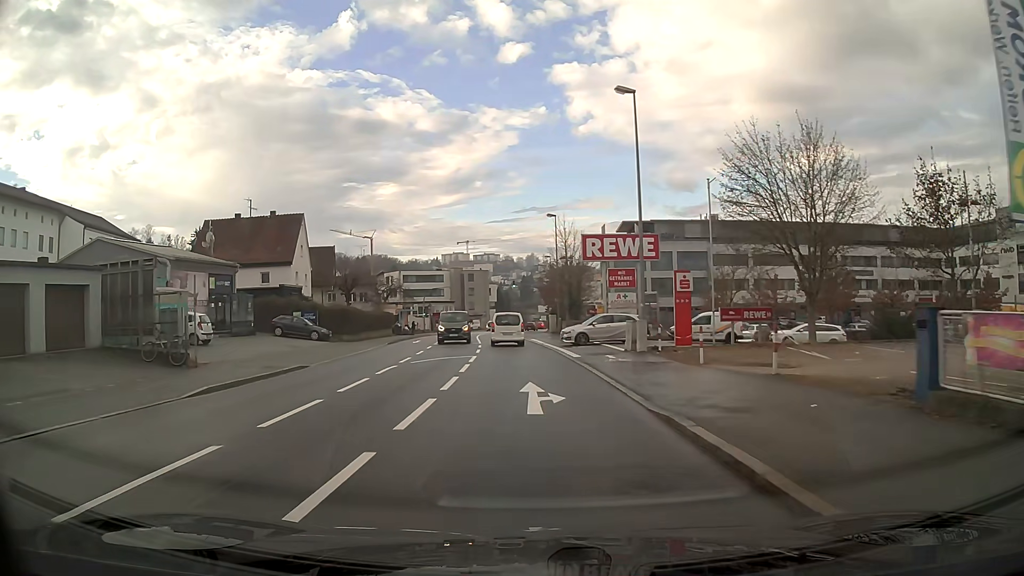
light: Day
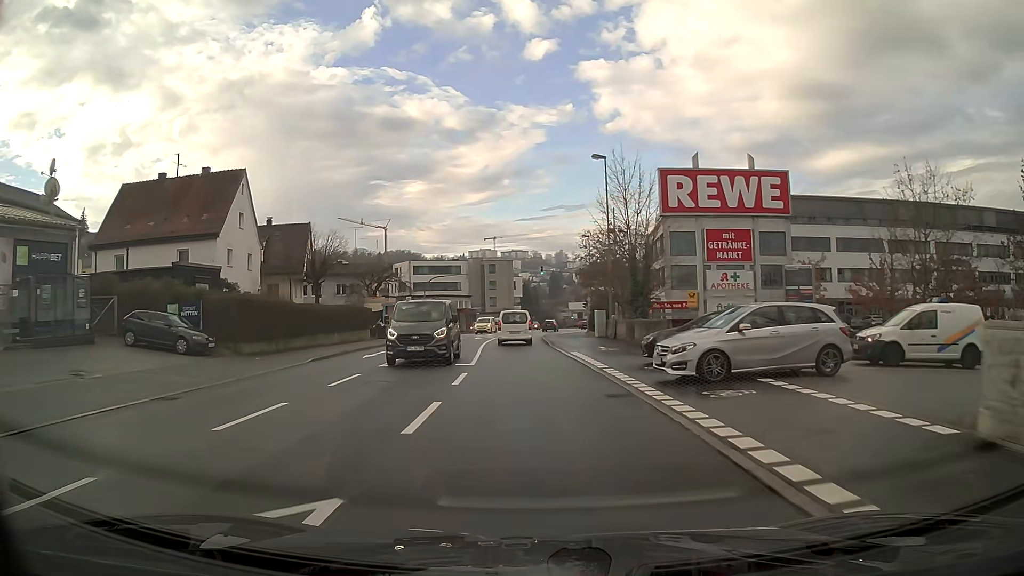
(-0.4, +20.8) m; -2°
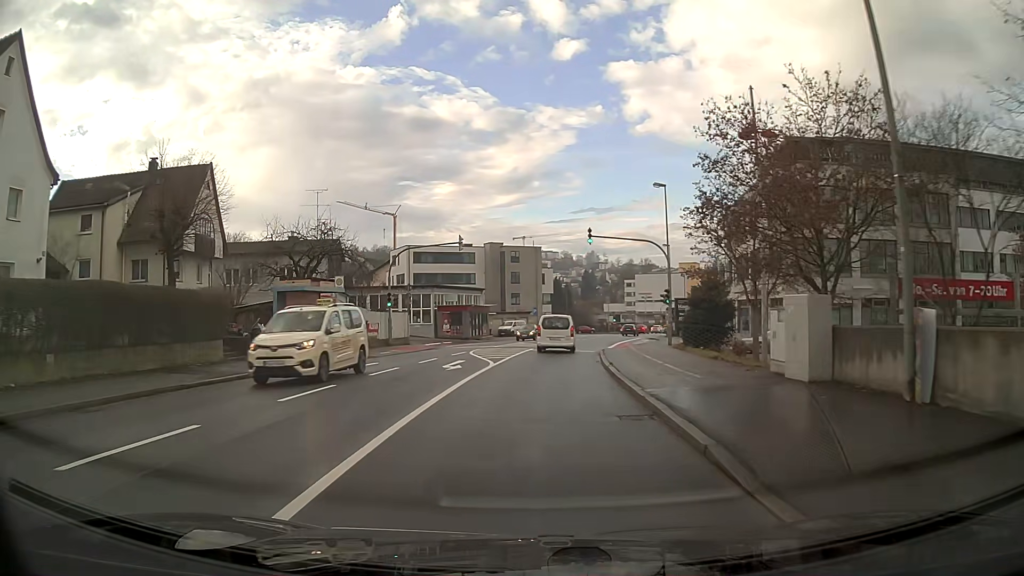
(-0.5, +28.4) m; -2°
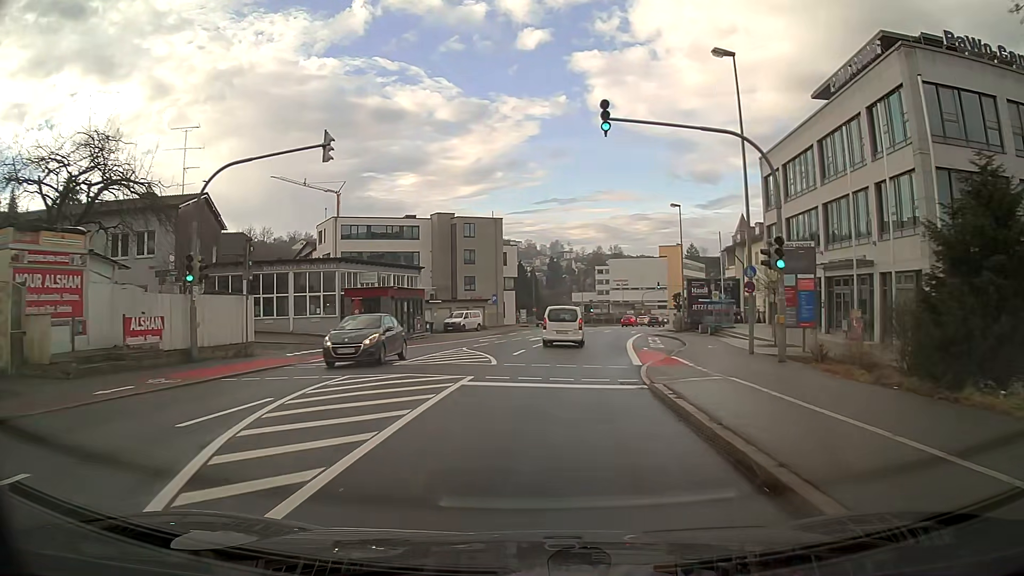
(+0.5, +21.3) m; +3°
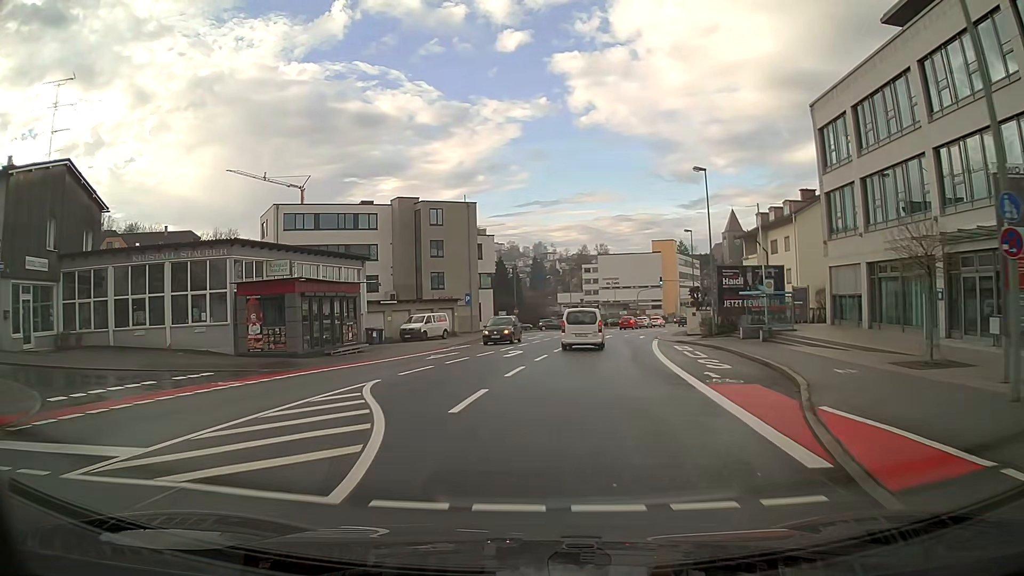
(+0.1, +13.6) m; +1°
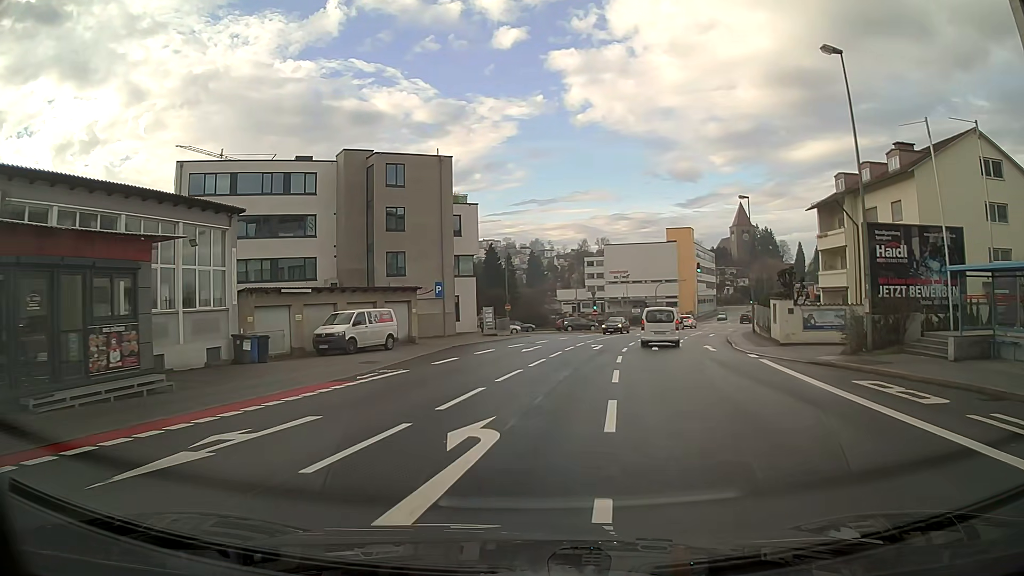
(0.0, +19.6) m; +1°
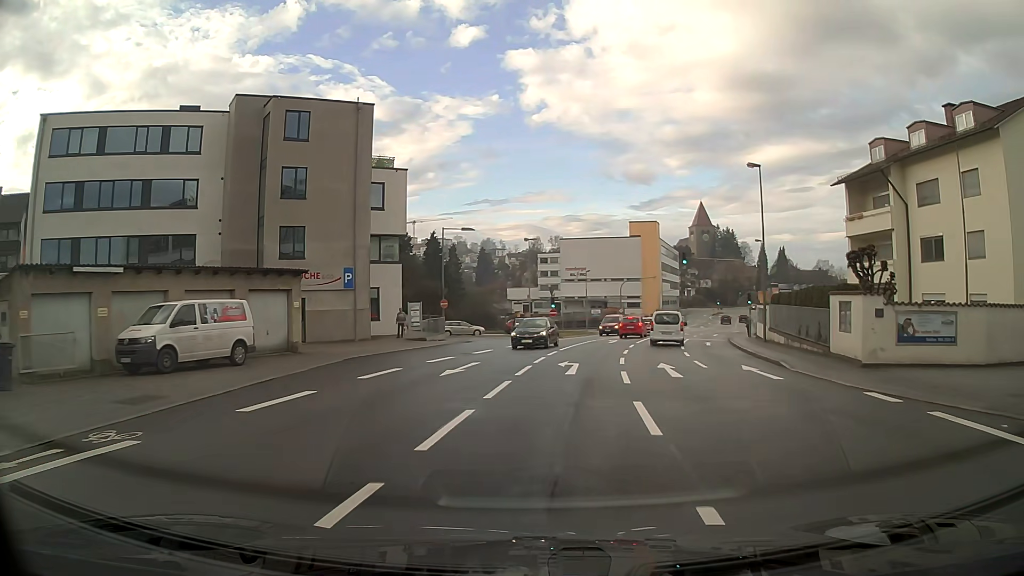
(+0.4, +12.4) m; +4°
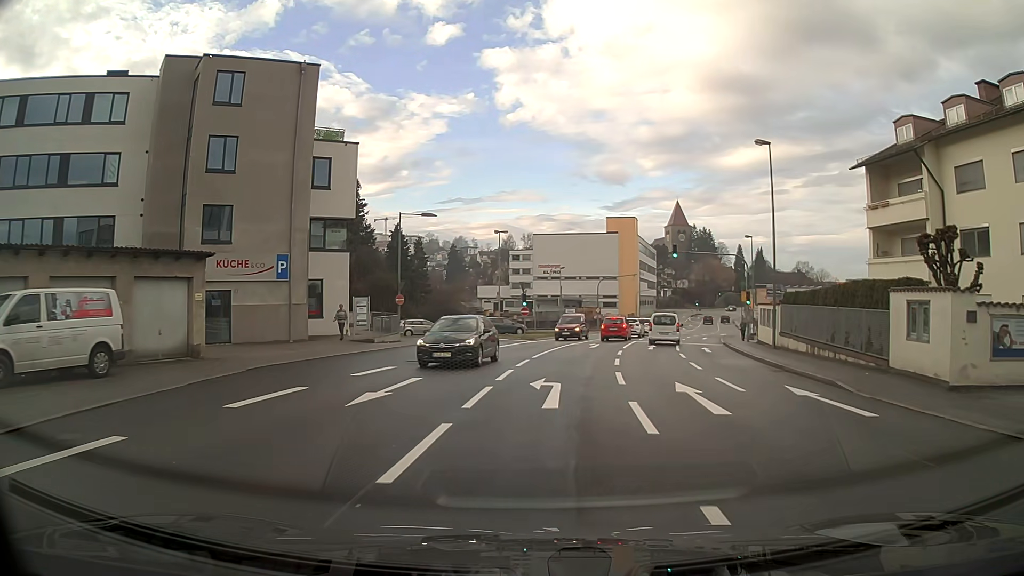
(+0.1, +6.0) m; +2°
(0, +10) (+1, +20) (+2, +30) (+4, +40) (+6, +49) (+9, +59) (+8, +69) (0, +74) (-10, +72) (-18, +67) m
